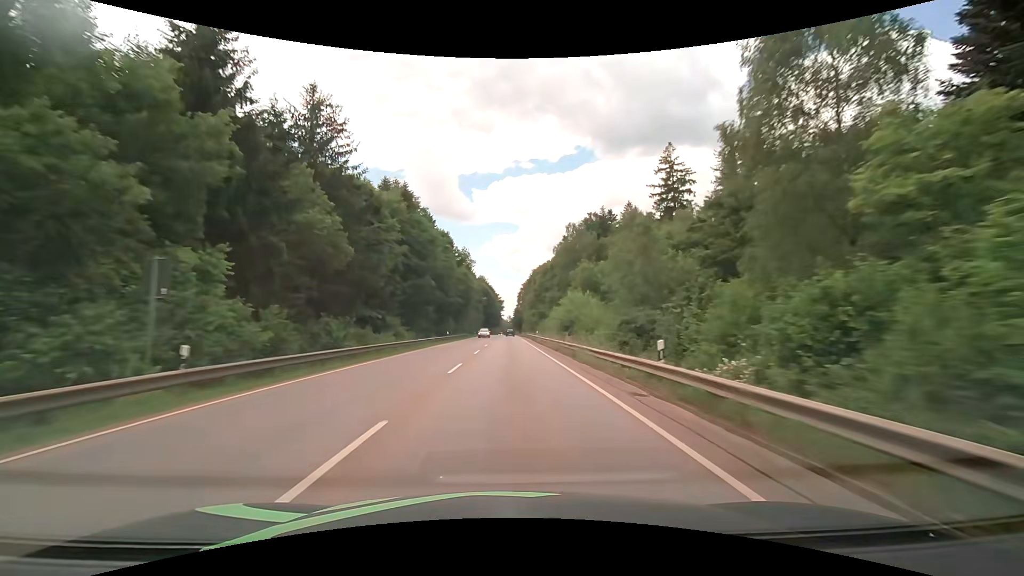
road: secondary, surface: asphalt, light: Day
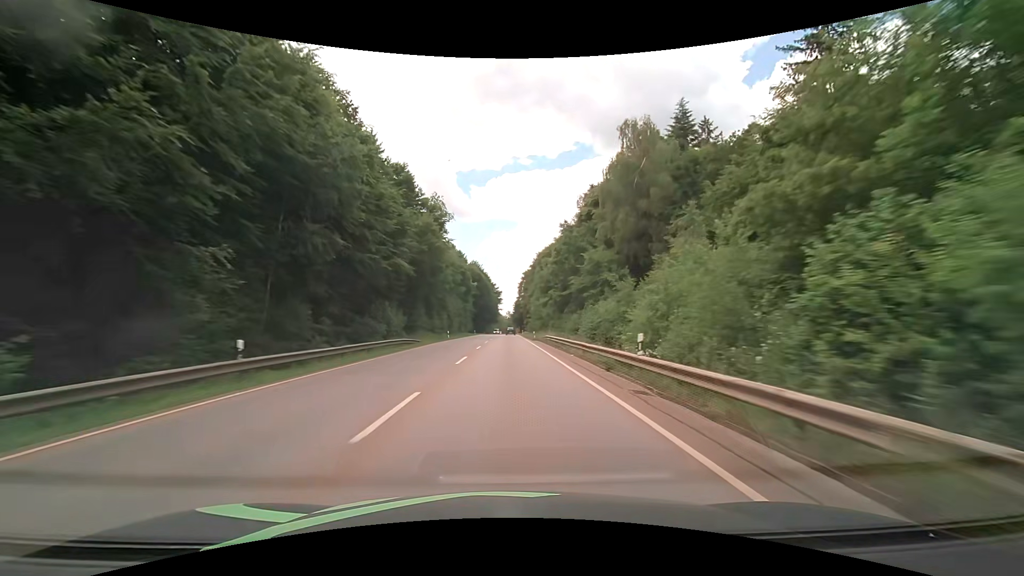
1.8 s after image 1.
(+0.1, +45.5) m; 0°
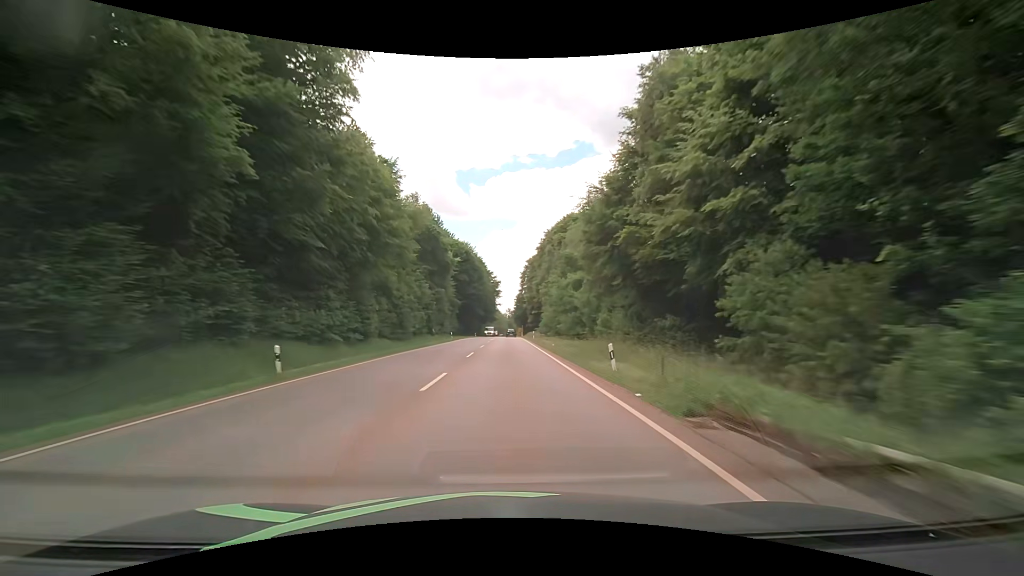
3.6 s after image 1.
(0.0, +43.3) m; 0°
(0, +10) (0, +20) (0, +30) (0, +40) (0, +50) (0, +60) (0, +70) (0, +80) (0, +90) (0, +100) m
